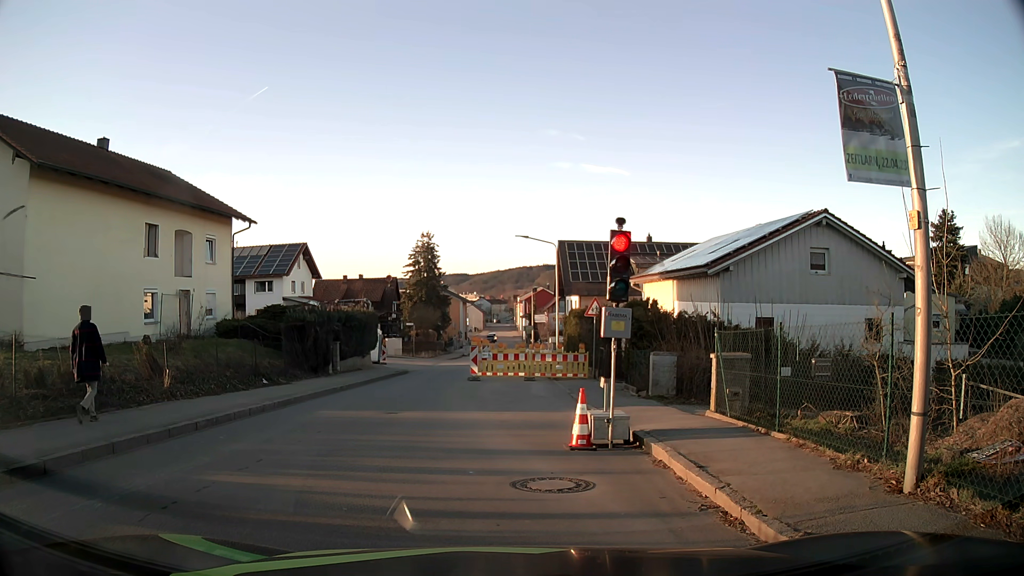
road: tertiary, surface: asphalt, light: Day
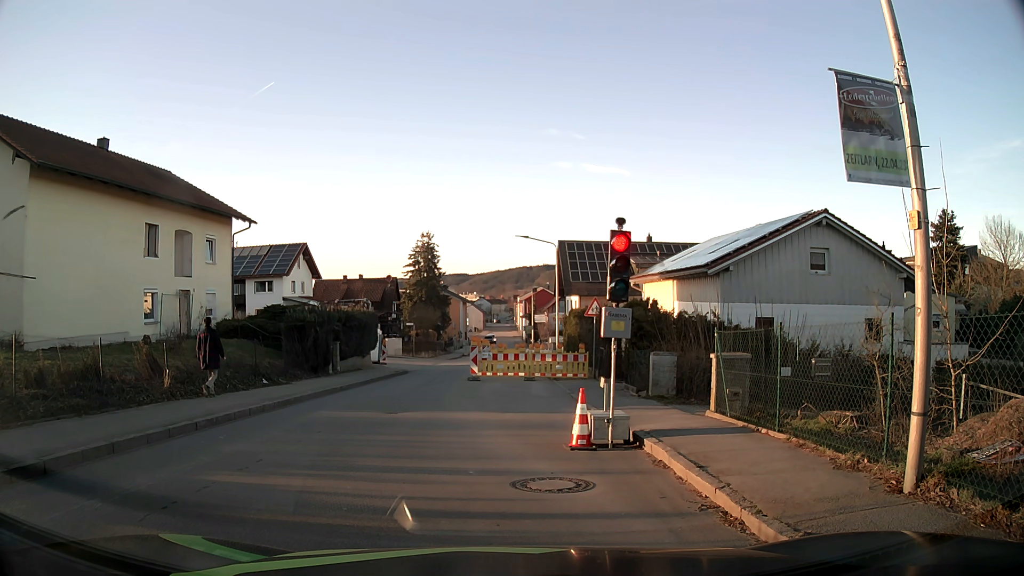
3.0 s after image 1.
(0.0, 0.0) m; 0°
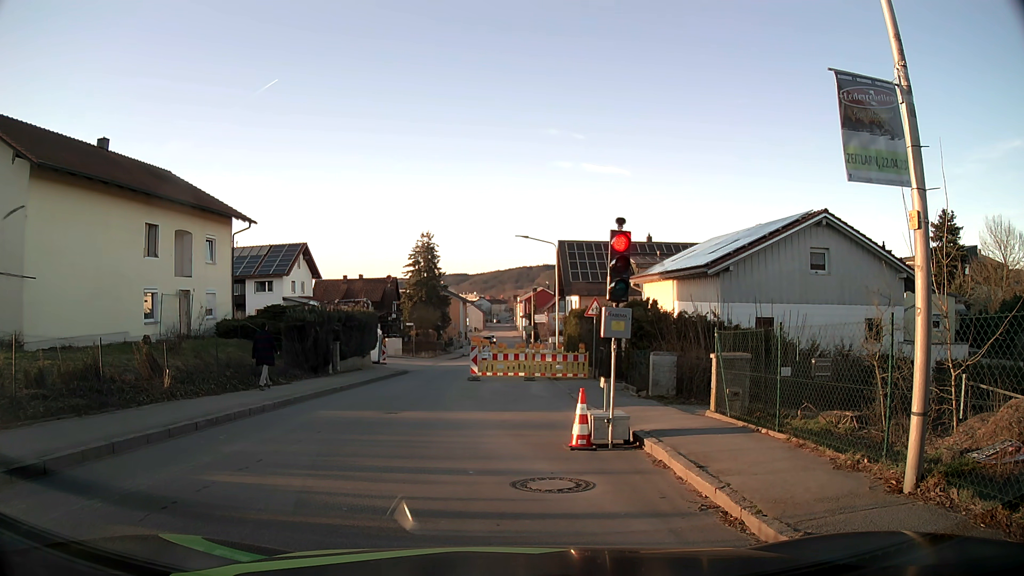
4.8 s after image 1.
(0.0, 0.0) m; 0°
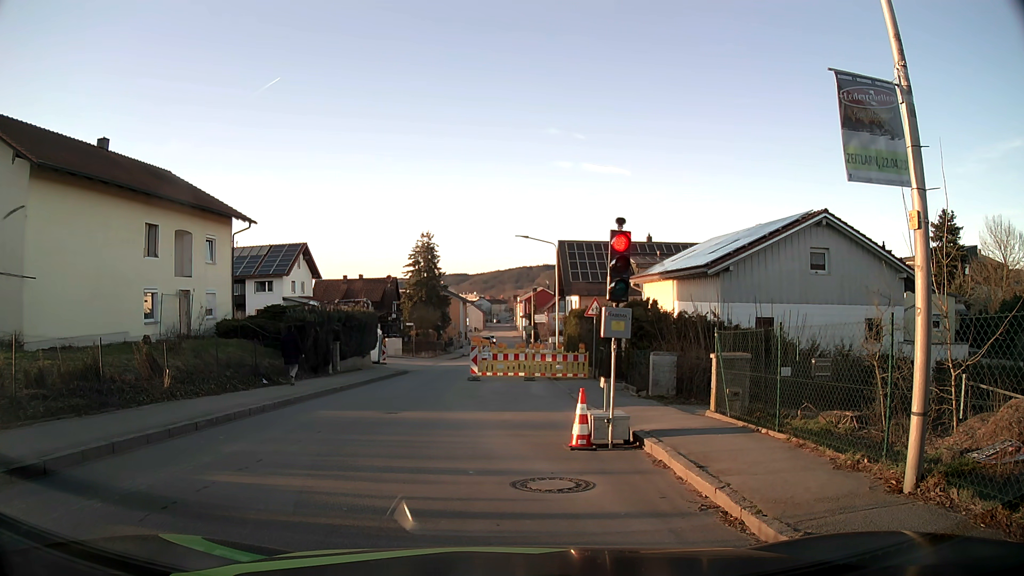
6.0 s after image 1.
(0.0, 0.0) m; 0°
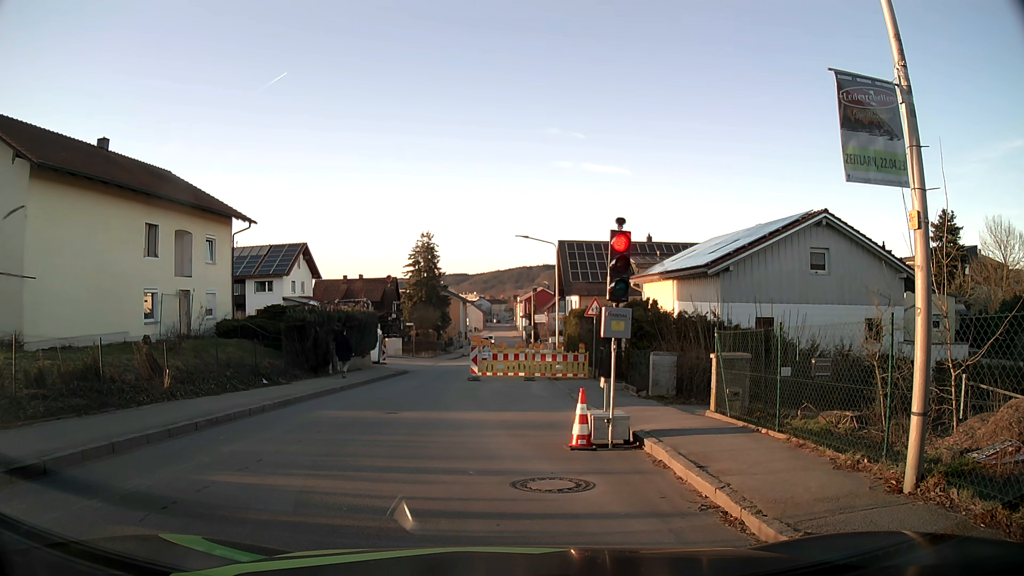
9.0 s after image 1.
(0.0, 0.0) m; 0°
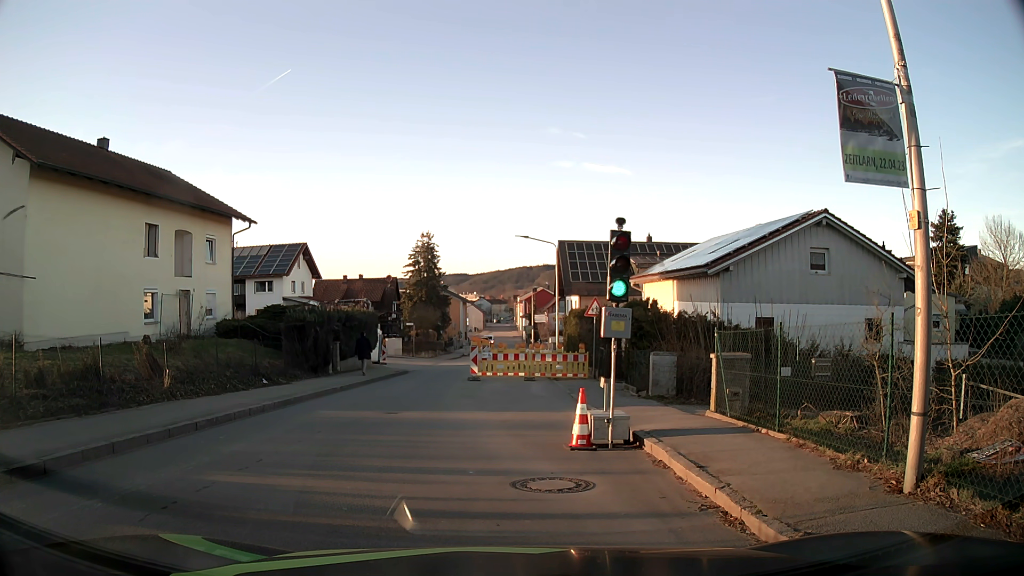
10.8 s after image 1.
(0.0, 0.0) m; 0°
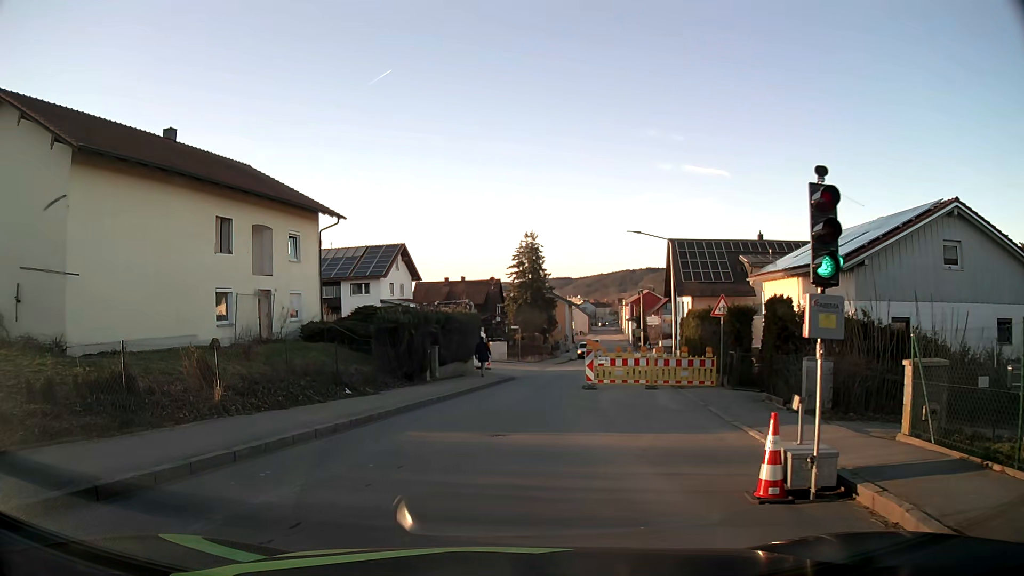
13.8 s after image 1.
(-0.2, +3.0) m; -6°
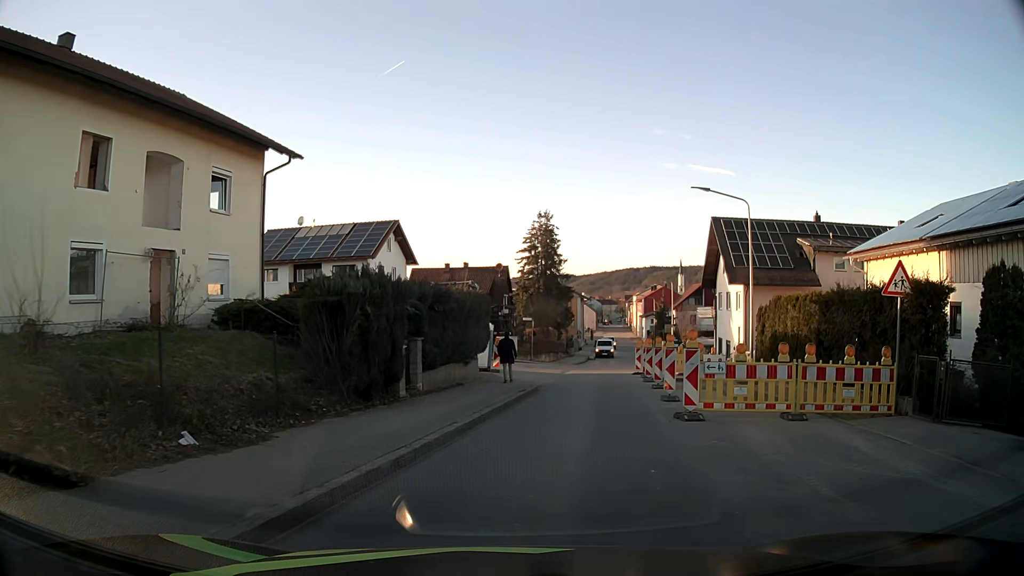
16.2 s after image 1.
(-0.9, +10.6) m; -2°
(+1, +10) (+2, +20) (+3, +30) (+5, +40) (+8, +49) (+11, +59) (+13, +69) (+14, +79) (+16, +88) (+18, +98) m
